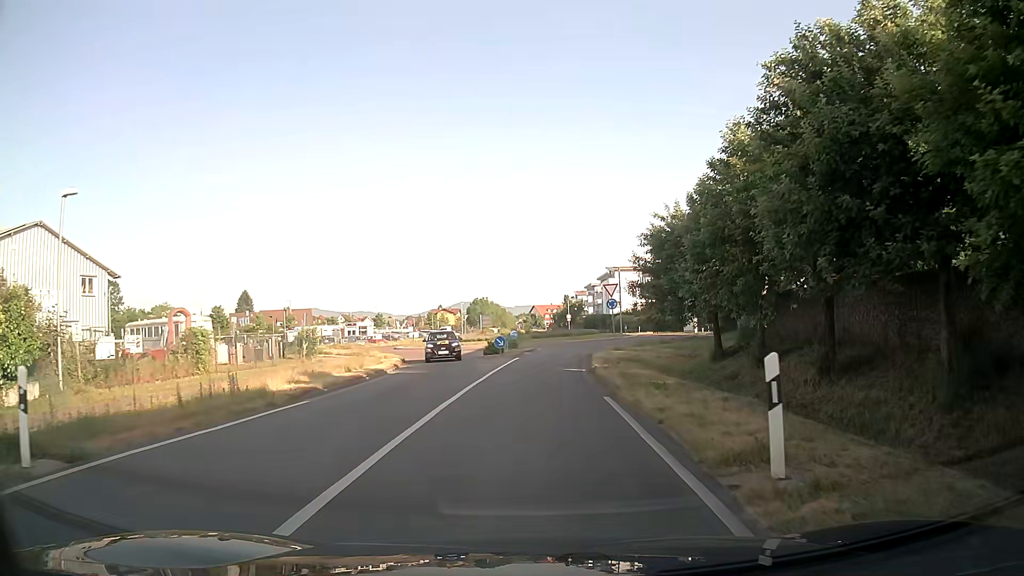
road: secondary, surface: asphalt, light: Day
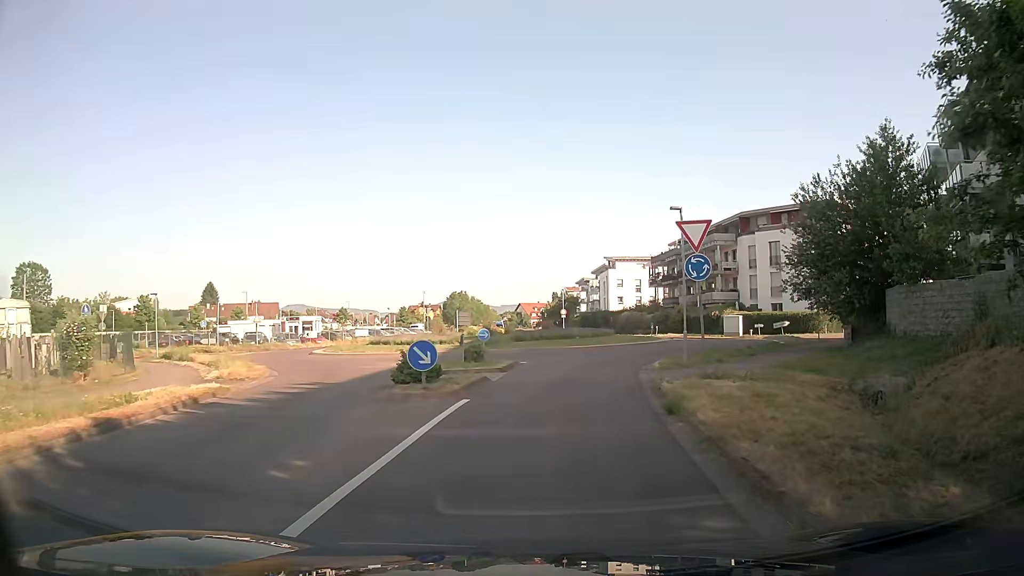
(+0.1, +20.7) m; +1°
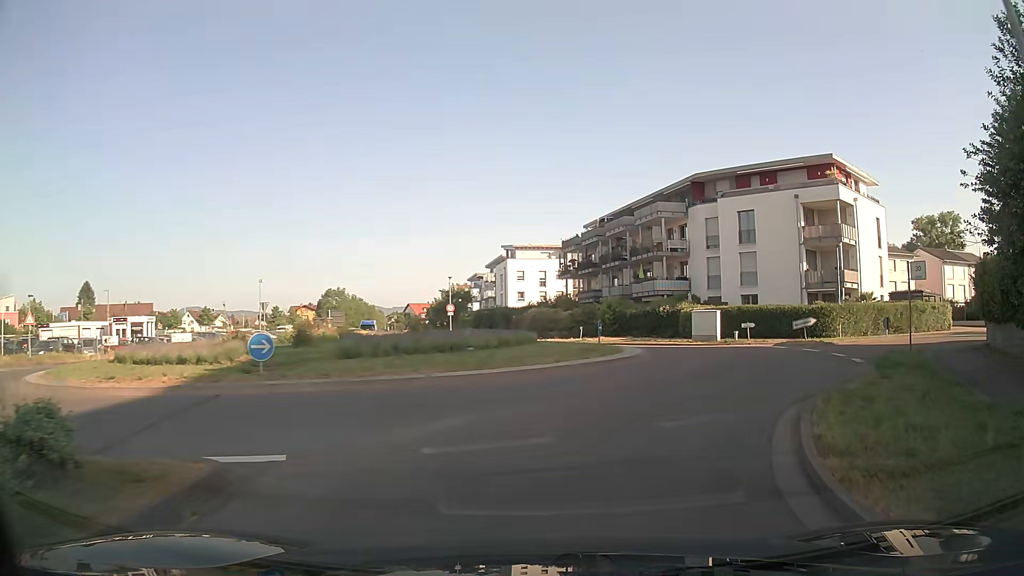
(+0.8, +18.6) m; +9°
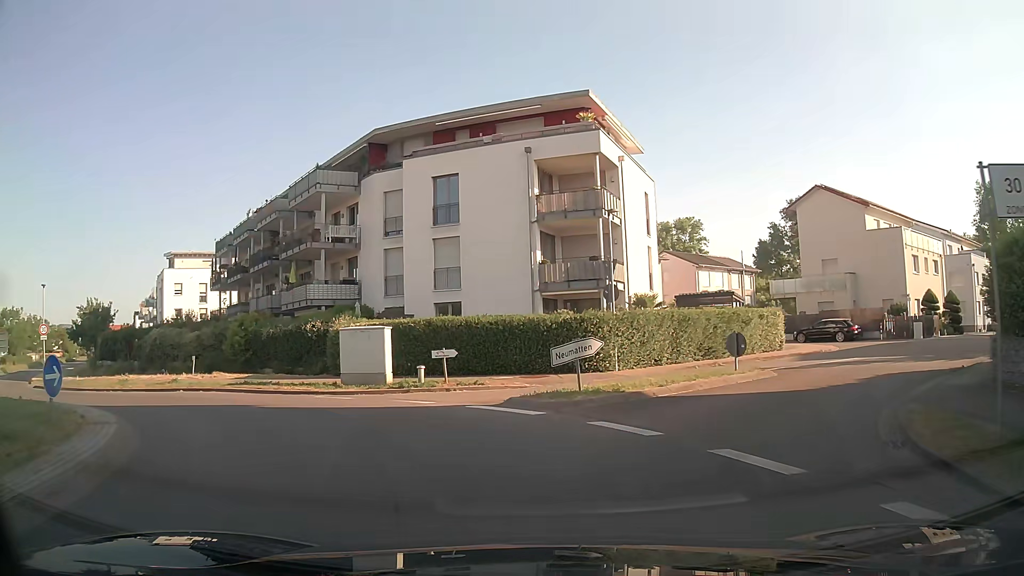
(+4.6, +16.0) m; +26°
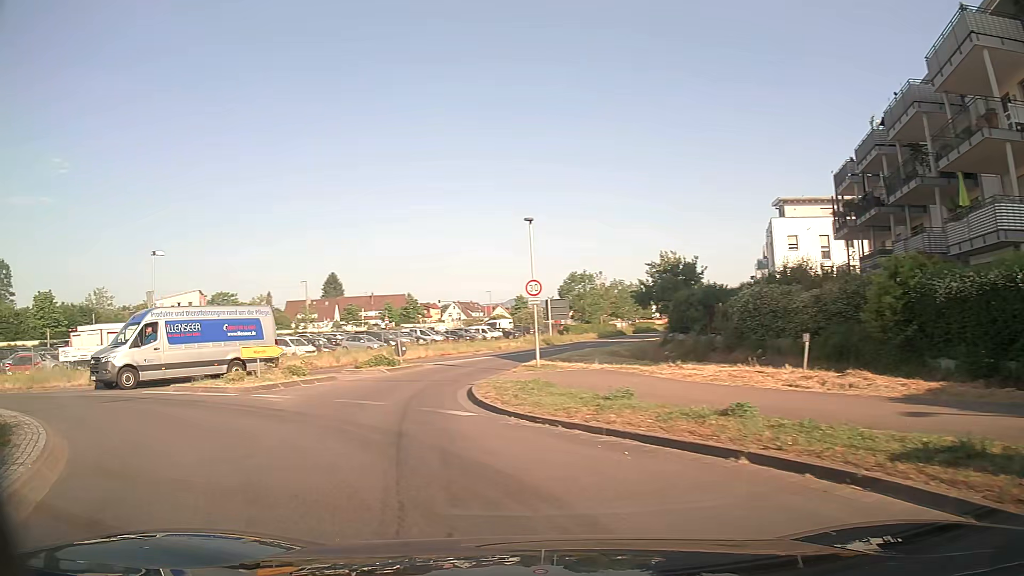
(-5.9, +14.4) m; -54°
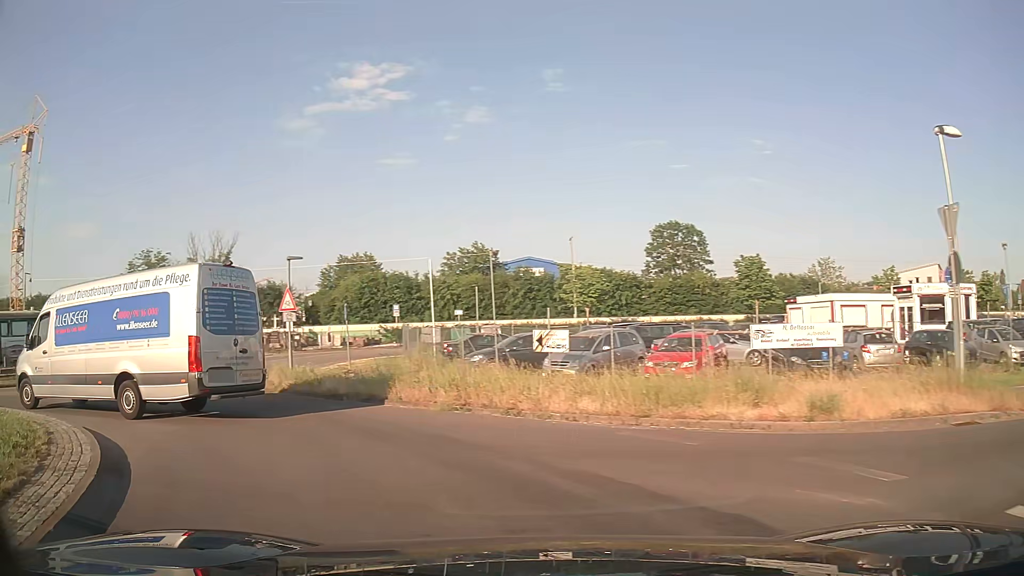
(-7.7, +12.6) m; -63°
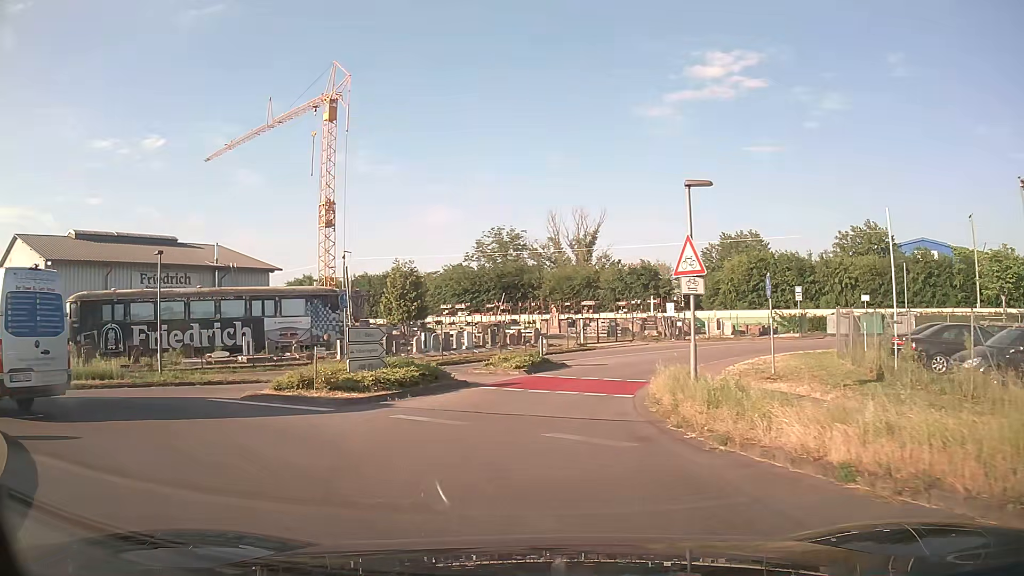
(-2.8, +8.8) m; -31°
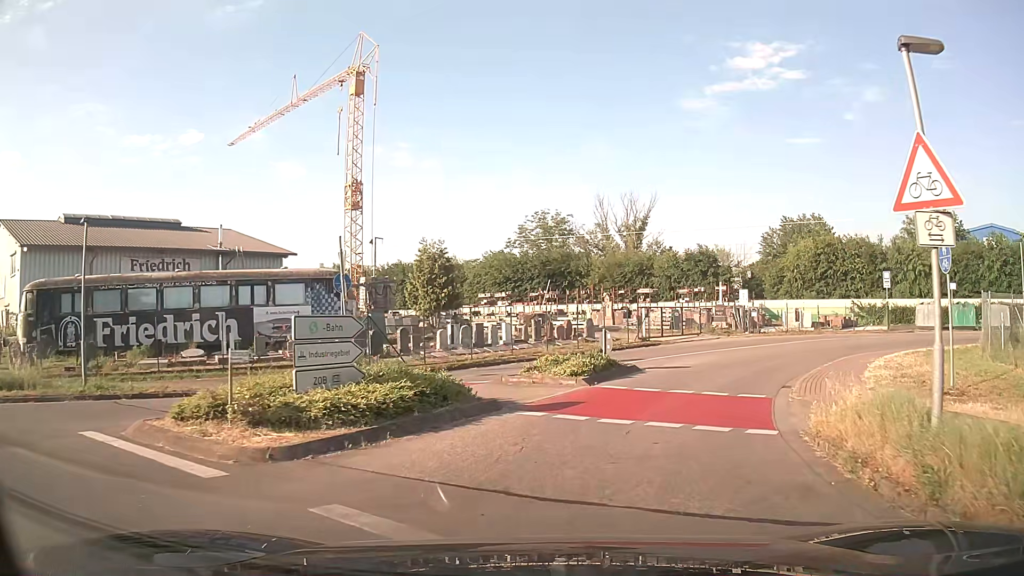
(-0.3, +6.4) m; -4°
(+1, +10) (+5, +19) (+13, +25) (+23, +25) (+32, +22) (+41, +17) (+49, +12) (+58, +7) (+67, +2) (+75, -3) m
